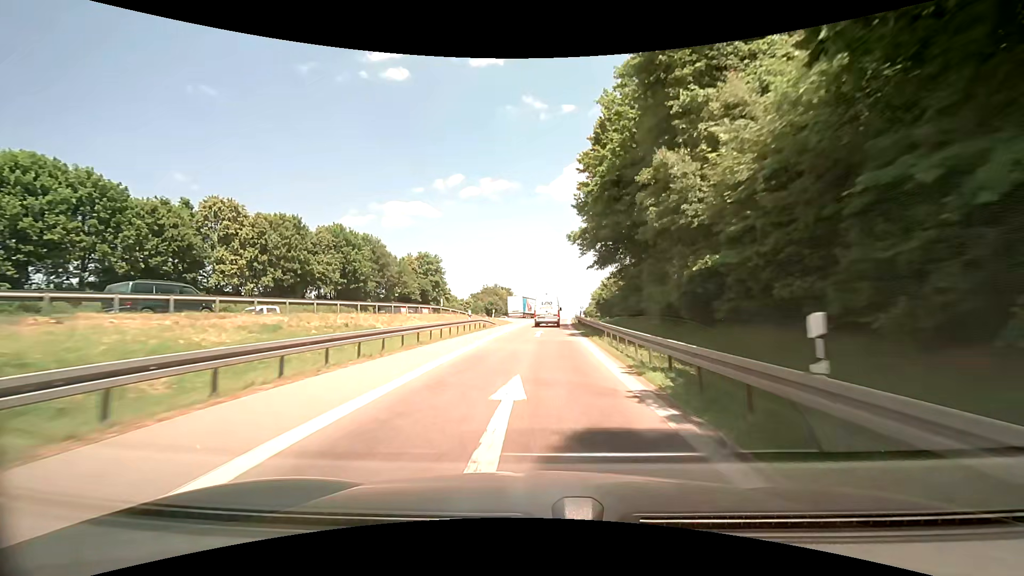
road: motorway_link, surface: asphalt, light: Day
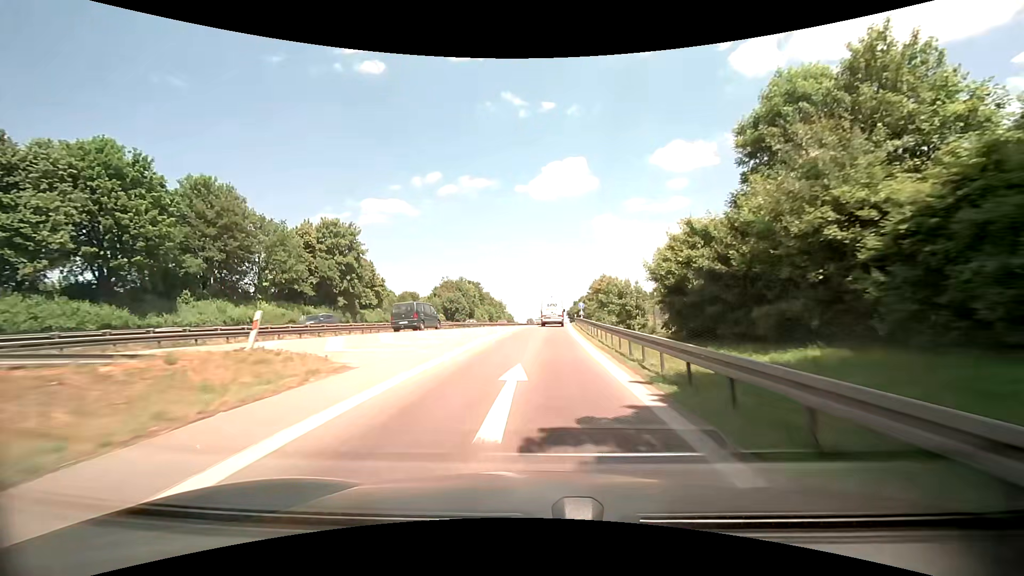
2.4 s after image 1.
(+1.7, +43.7) m; +3°
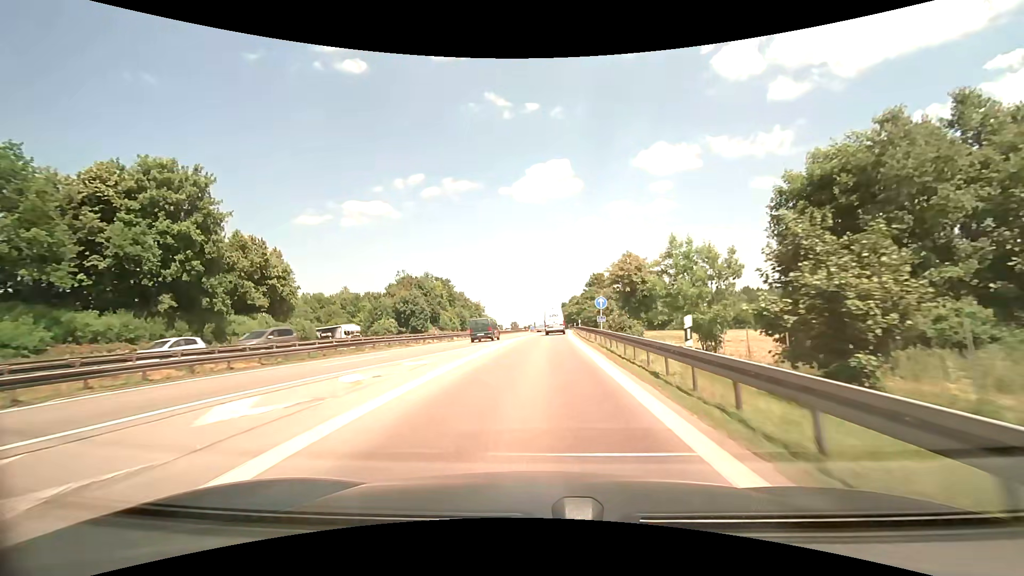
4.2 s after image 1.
(+0.5, +32.1) m; +2°
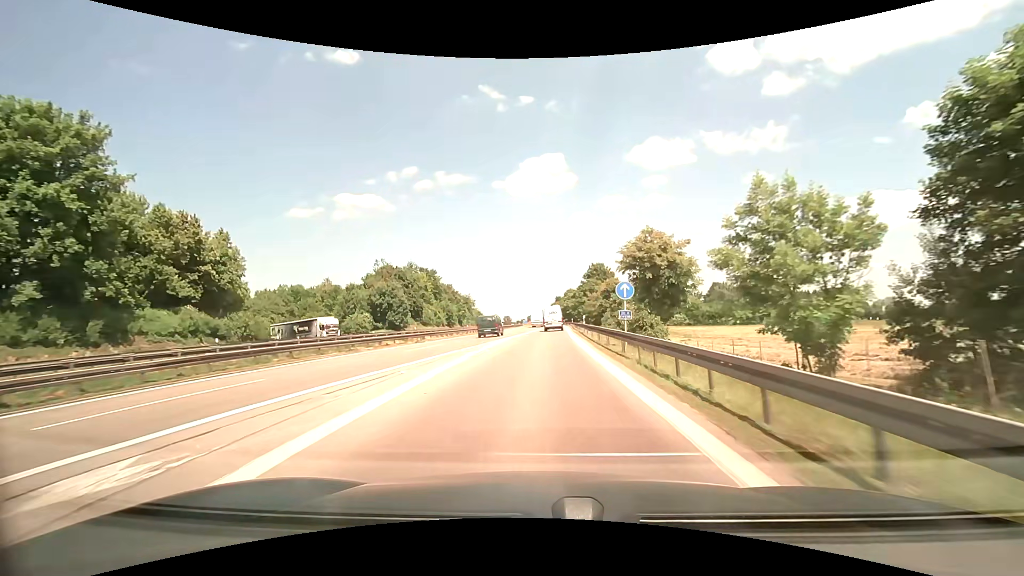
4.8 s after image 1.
(0.0, +11.0) m; +1°
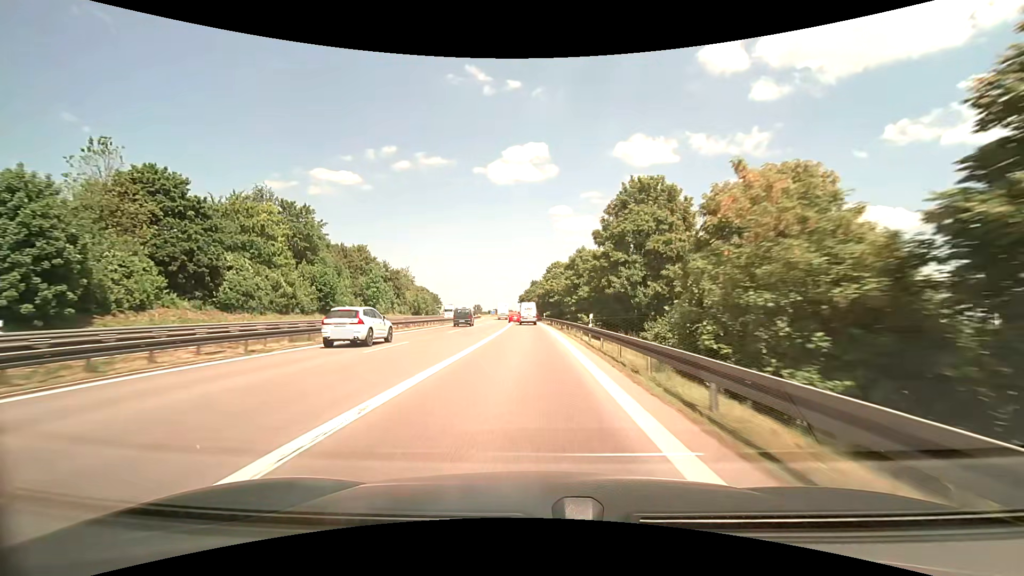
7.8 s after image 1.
(+3.0, +62.7) m; +4°
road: motorway
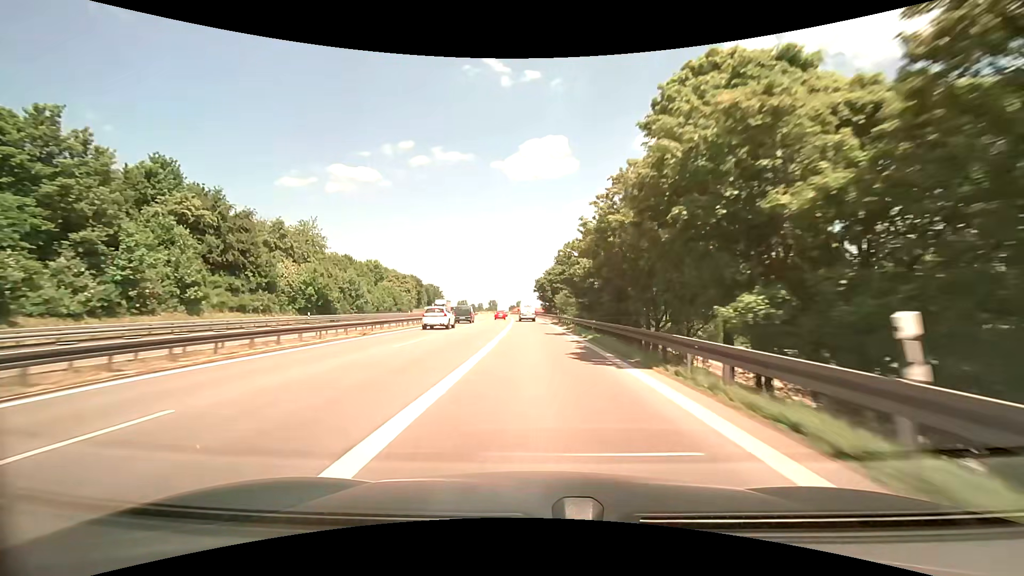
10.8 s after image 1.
(-2.2, +70.8) m; -2°
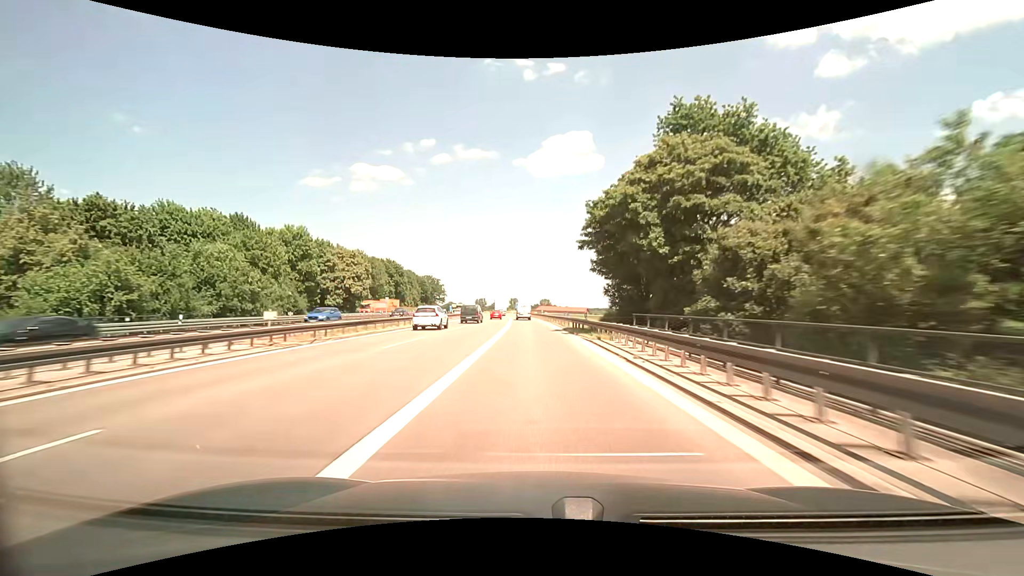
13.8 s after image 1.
(-1.5, +73.2) m; -3°
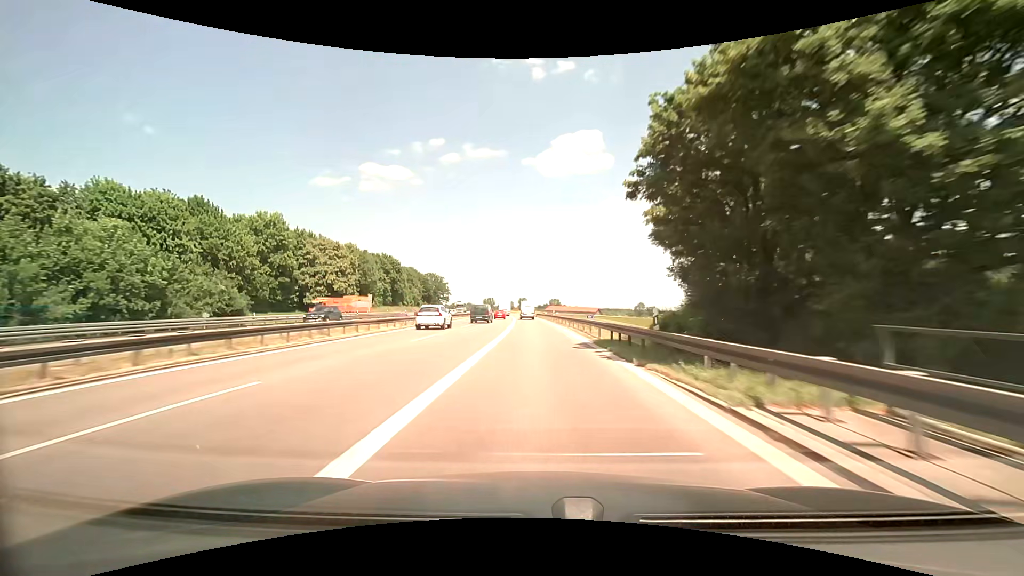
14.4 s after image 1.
(0.0, +14.6) m; -1°
(0, +10) (0, +20) (0, +30) (0, +40) (-1, +50) (-1, +60) (-2, +70) (-2, +80) (-3, +90) (-3, +100) m
